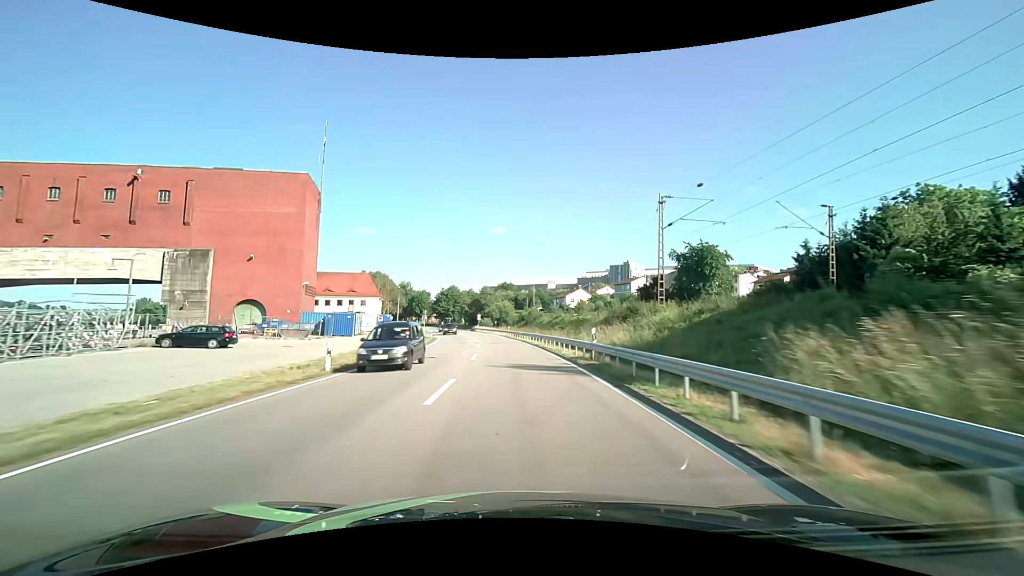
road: primary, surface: asphalt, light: Day
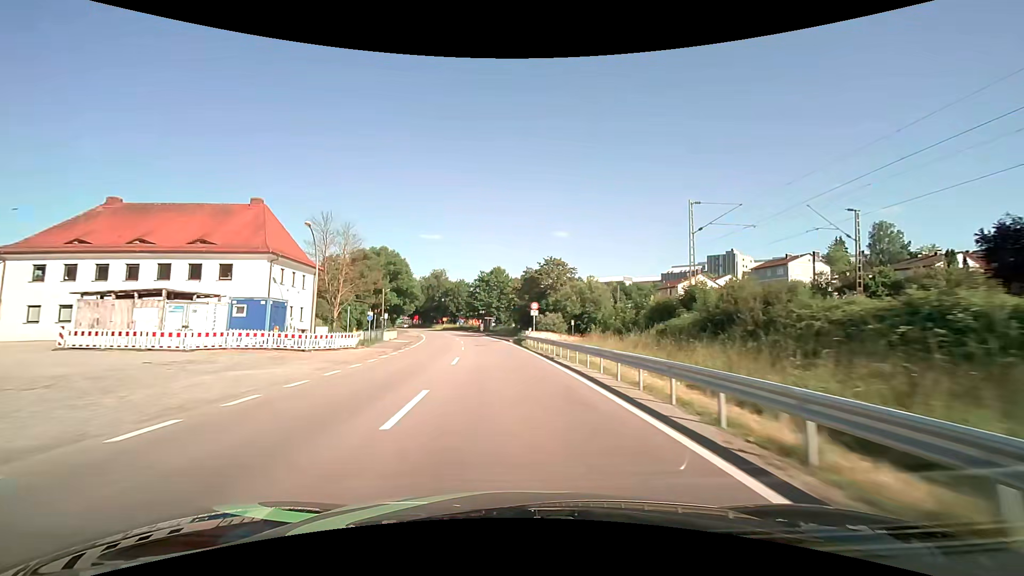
(-4.0, +61.7) m; -7°
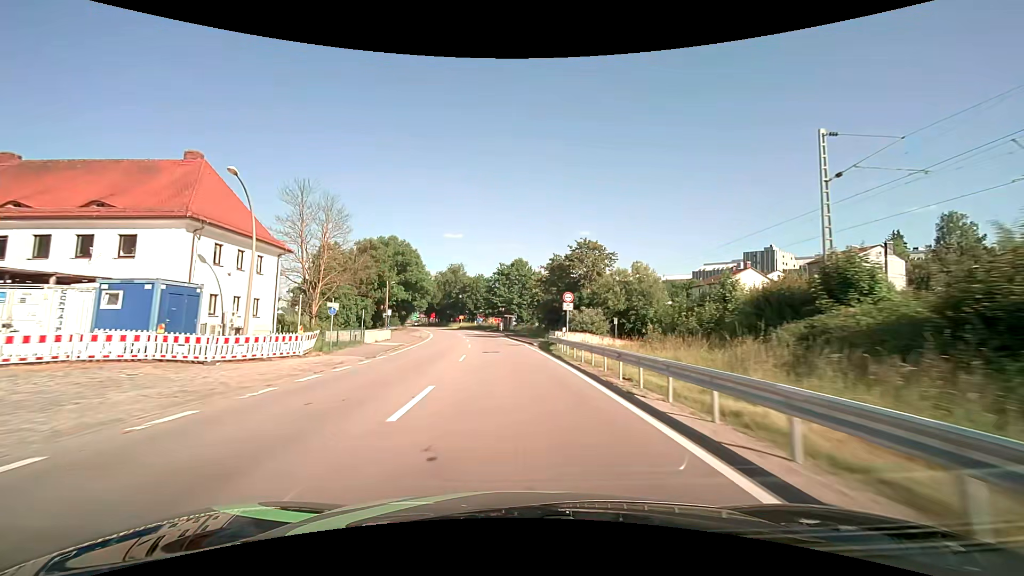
(-0.2, +11.7) m; -3°
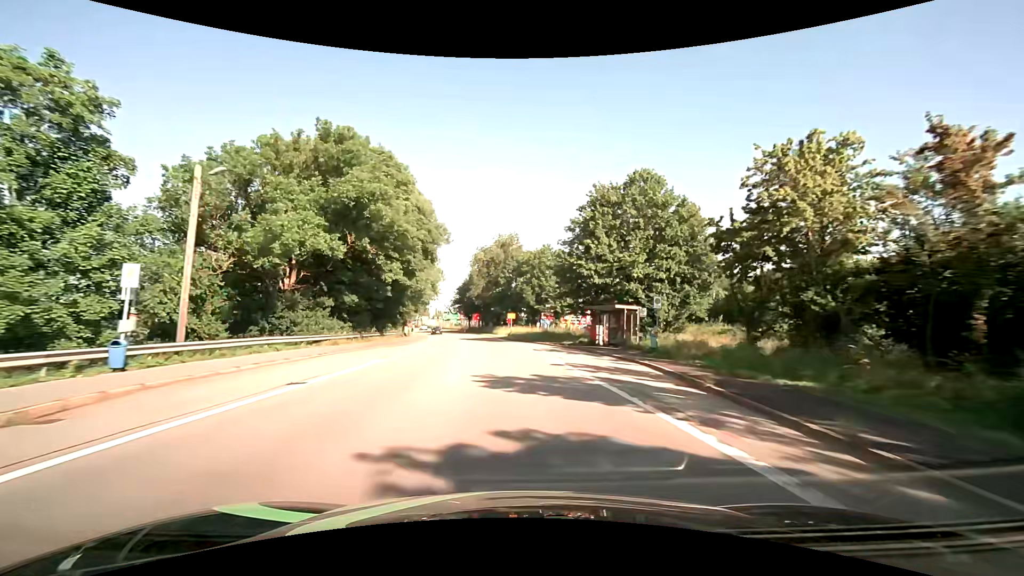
(-4.4, +55.5) m; -7°
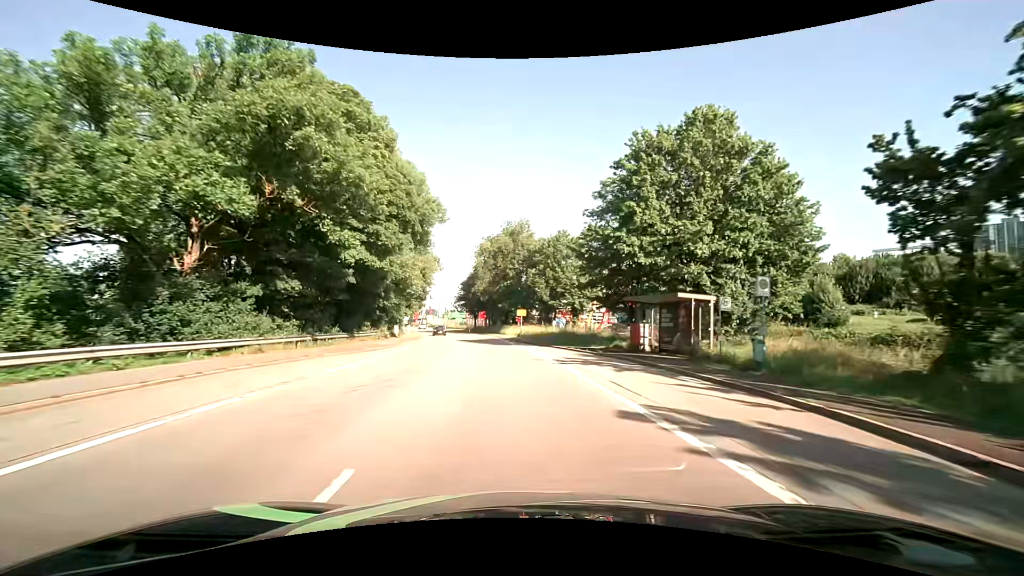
(-0.2, +10.8) m; -2°
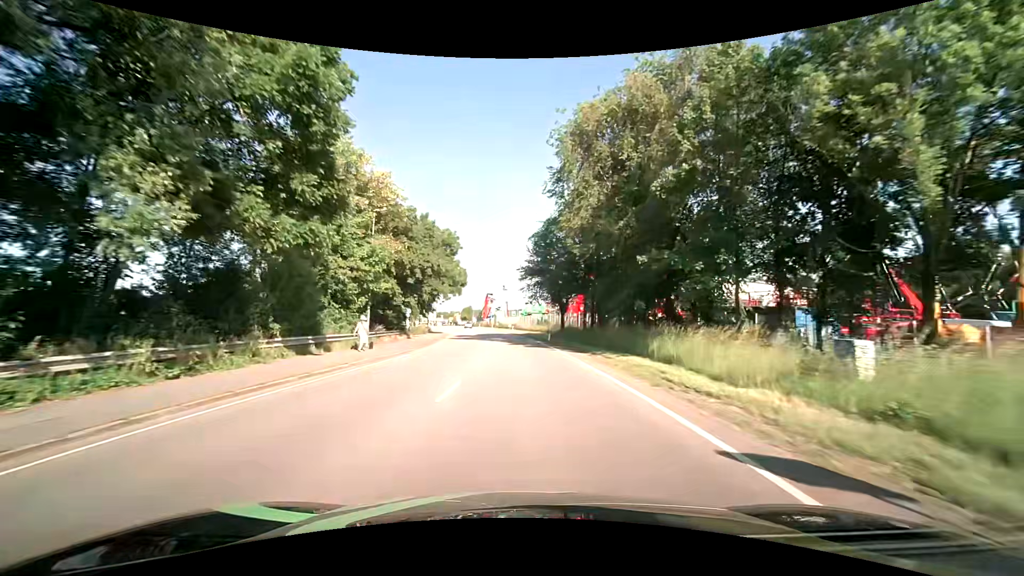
(-3.6, +50.1) m; -10°
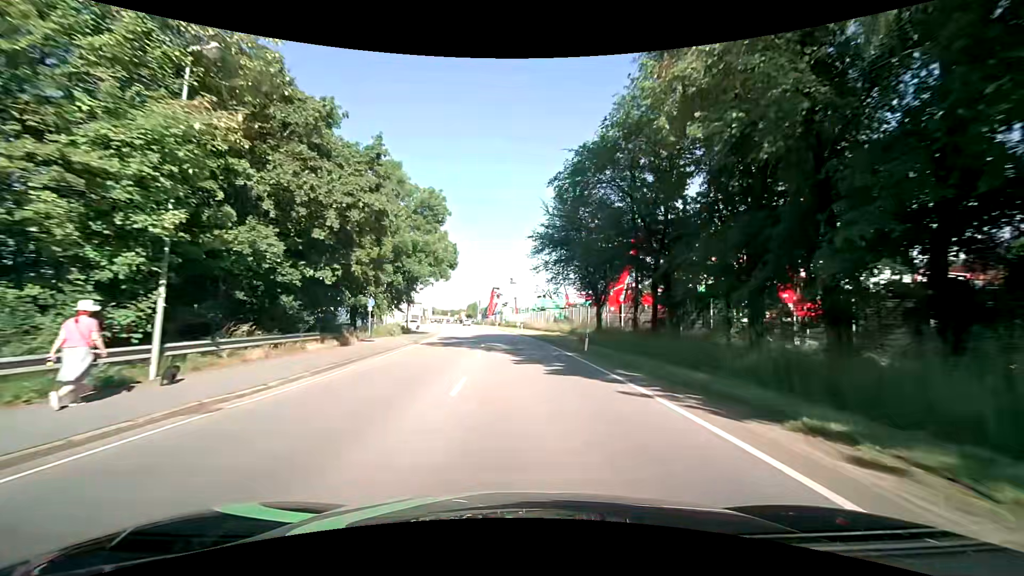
(-0.1, +17.2) m; -1°
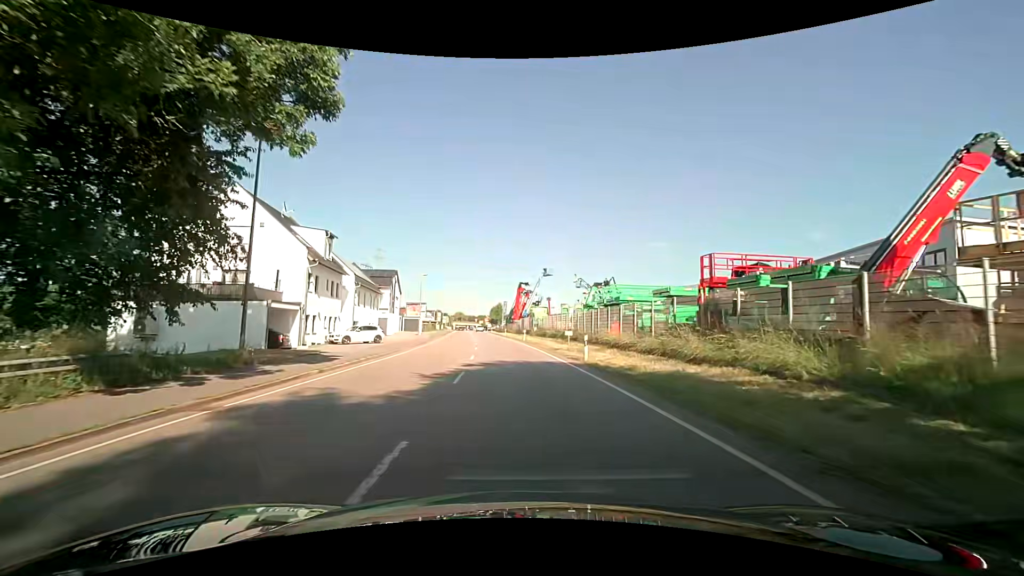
(-1.1, +33.0) m; -3°
(0, +10) (-1, +20) (-1, +30) (-2, +40) (-3, +50) (-4, +60) (-5, +70) (-6, +80) (-7, +90) (-8, +100) m
